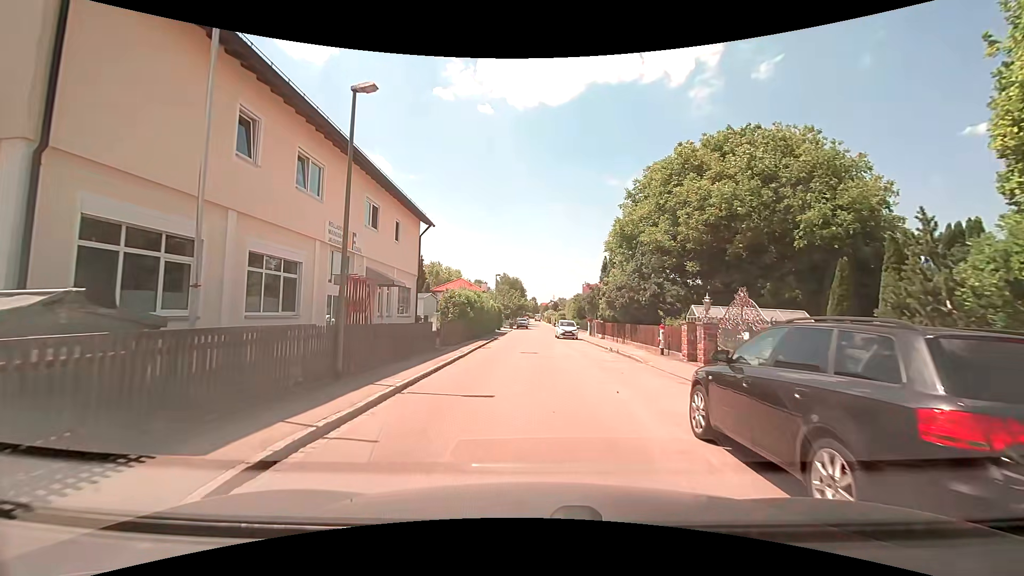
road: residential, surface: asphalt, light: Day
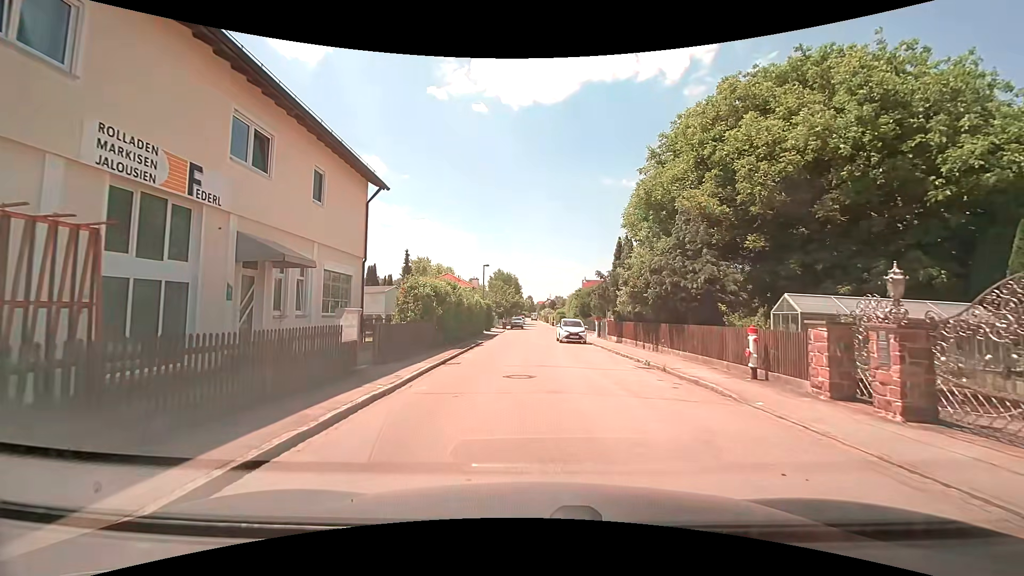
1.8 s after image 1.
(0.0, +8.9) m; 0°
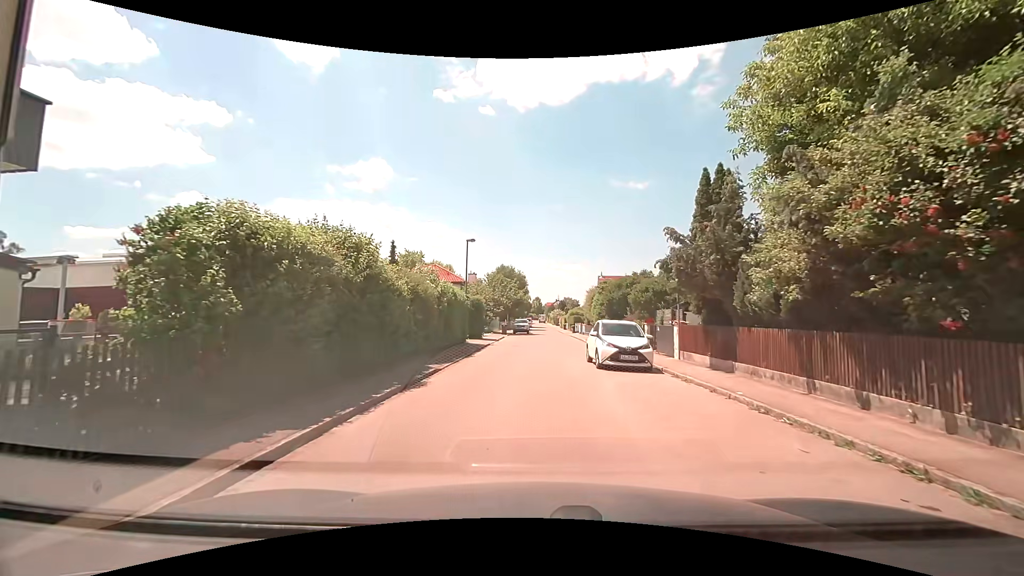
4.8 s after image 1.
(0.0, +15.2) m; 0°
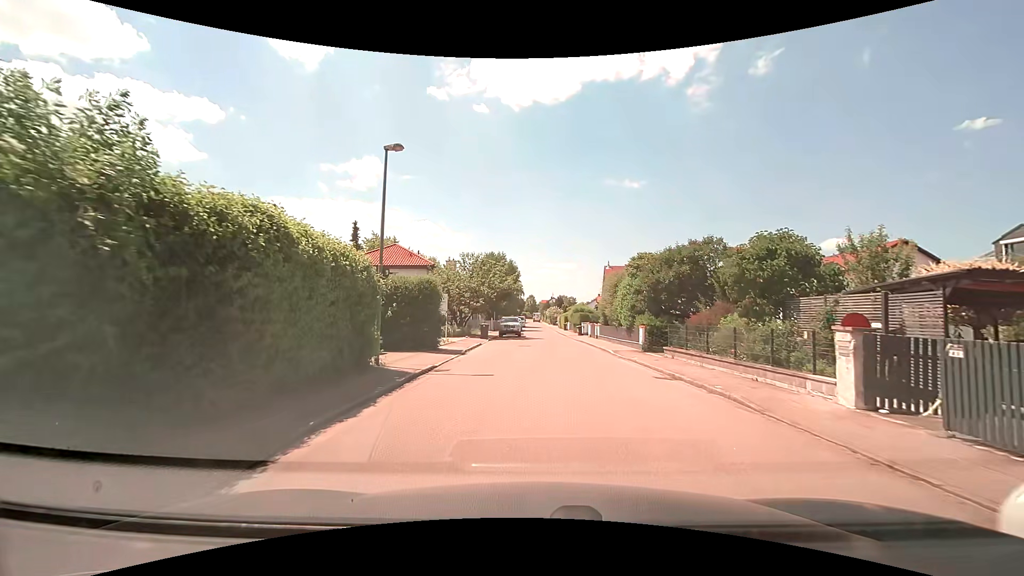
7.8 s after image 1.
(-0.3, +15.7) m; 0°
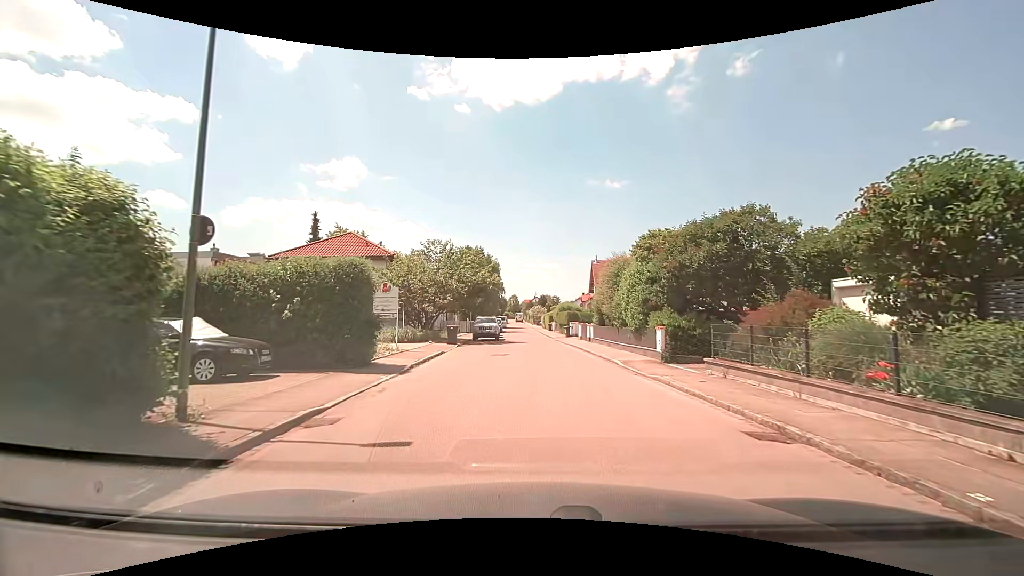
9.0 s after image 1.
(+0.1, +6.8) m; +1°
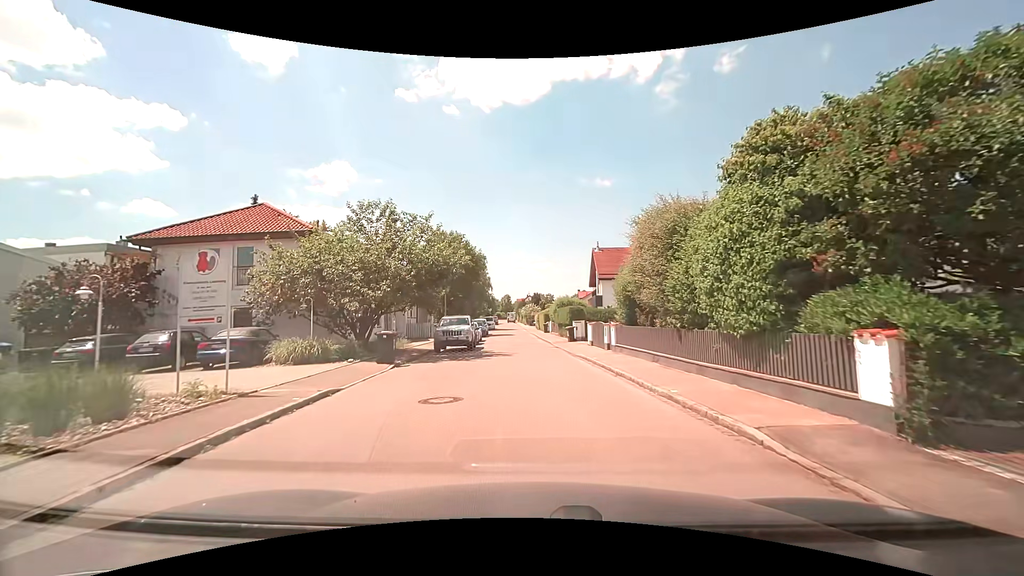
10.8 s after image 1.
(+0.3, +11.4) m; +1°
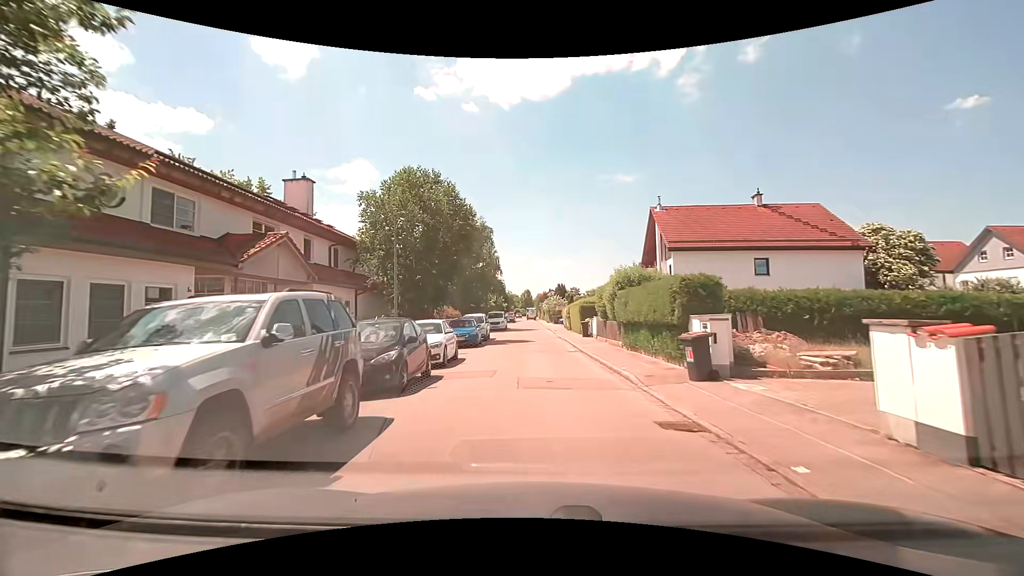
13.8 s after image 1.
(-0.4, +20.9) m; -2°
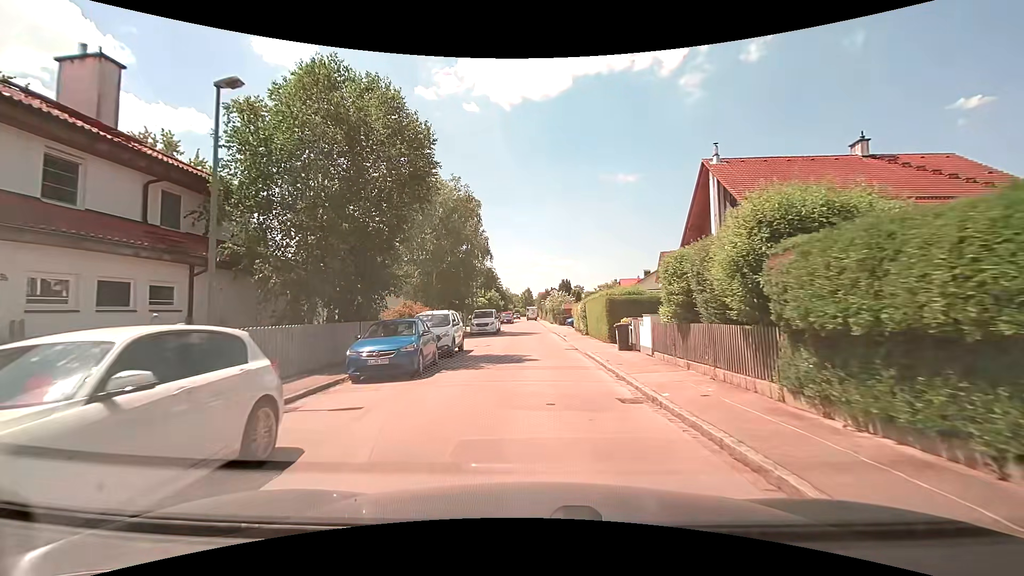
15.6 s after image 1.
(-0.1, +12.5) m; -1°
(0, +10) (0, +20) (0, +30) (0, +40) (0, +50) (0, +60) (0, +70) (0, +80) (0, +90) (-1, +100) m
